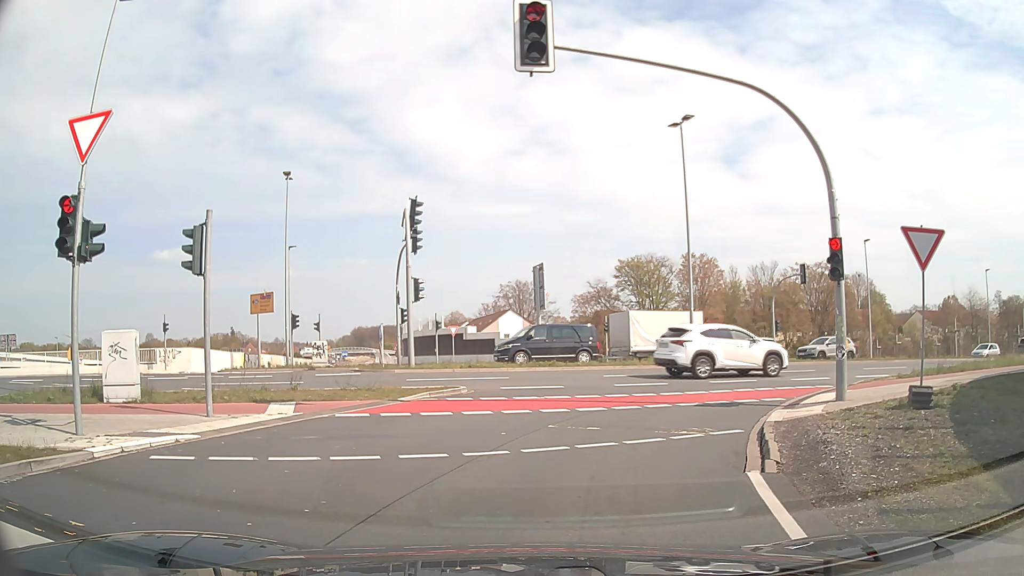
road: trunk_link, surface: asphalt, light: Day
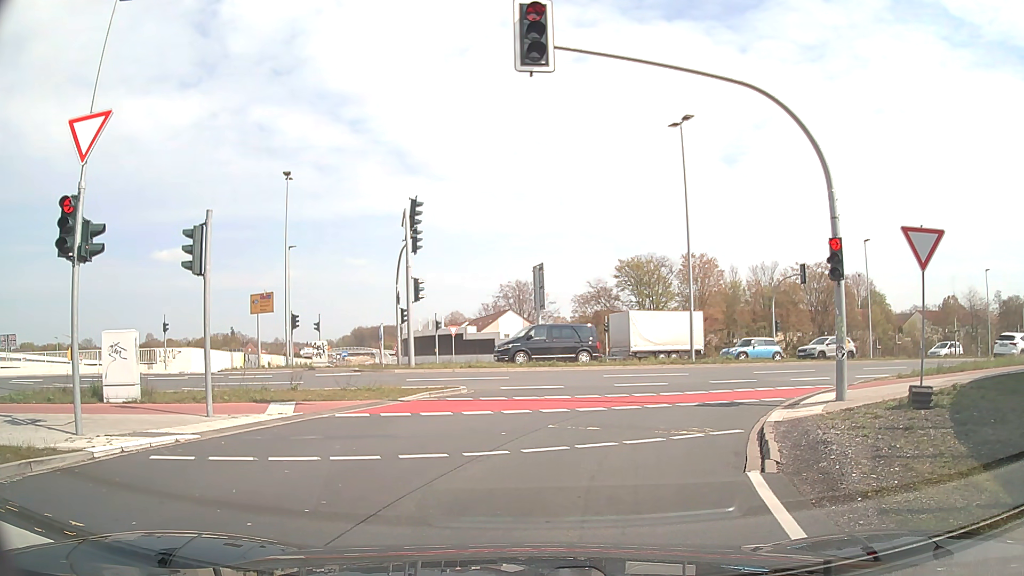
(0.0, 0.0) m; 0°
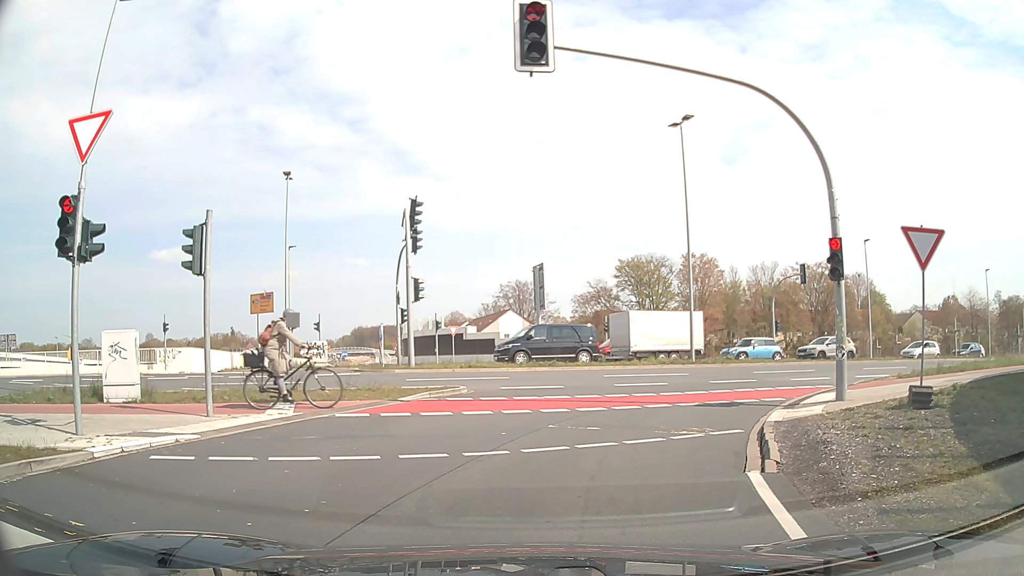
(0.0, 0.0) m; 0°
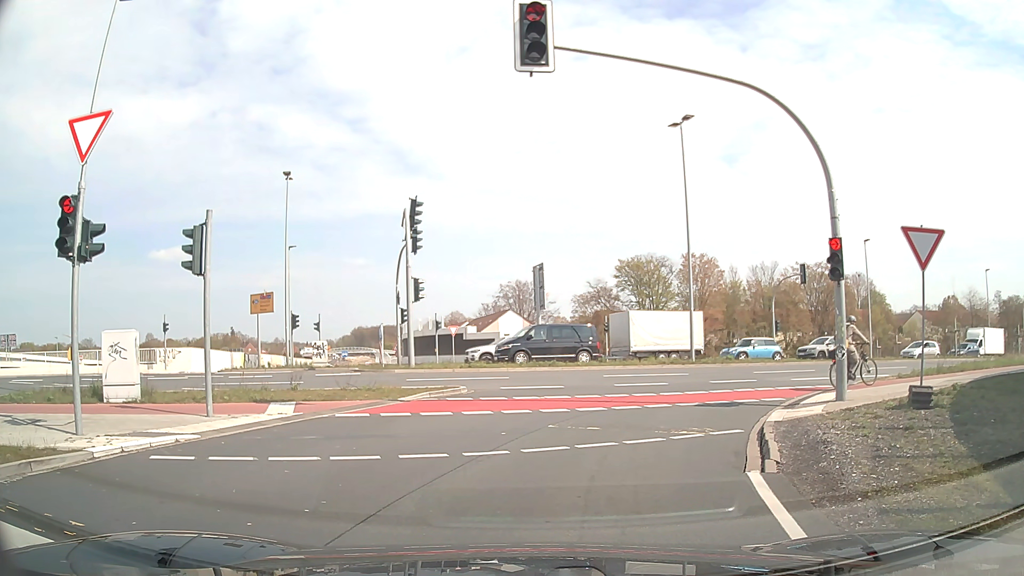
(0.0, 0.0) m; 0°
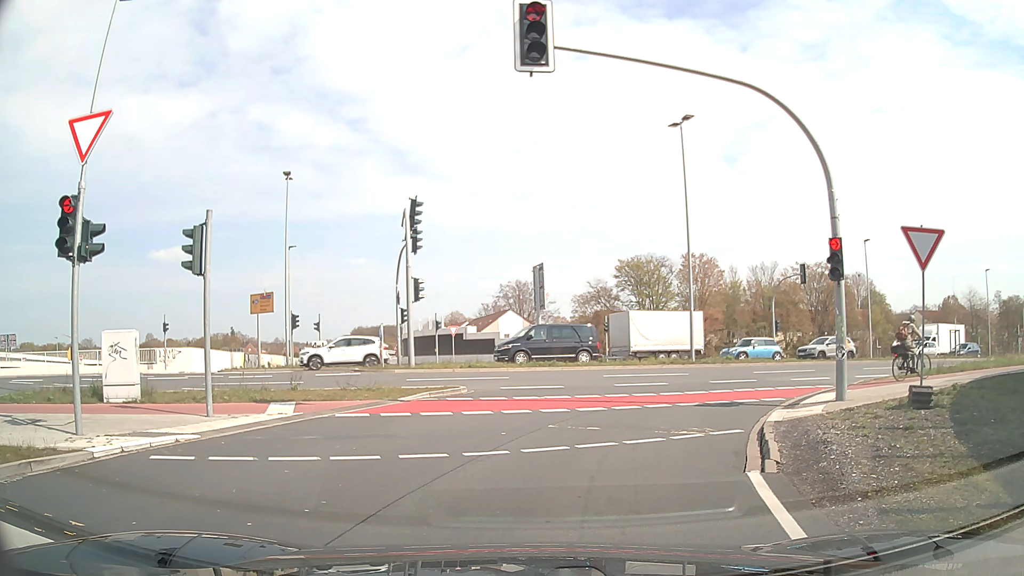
(0.0, 0.0) m; 0°
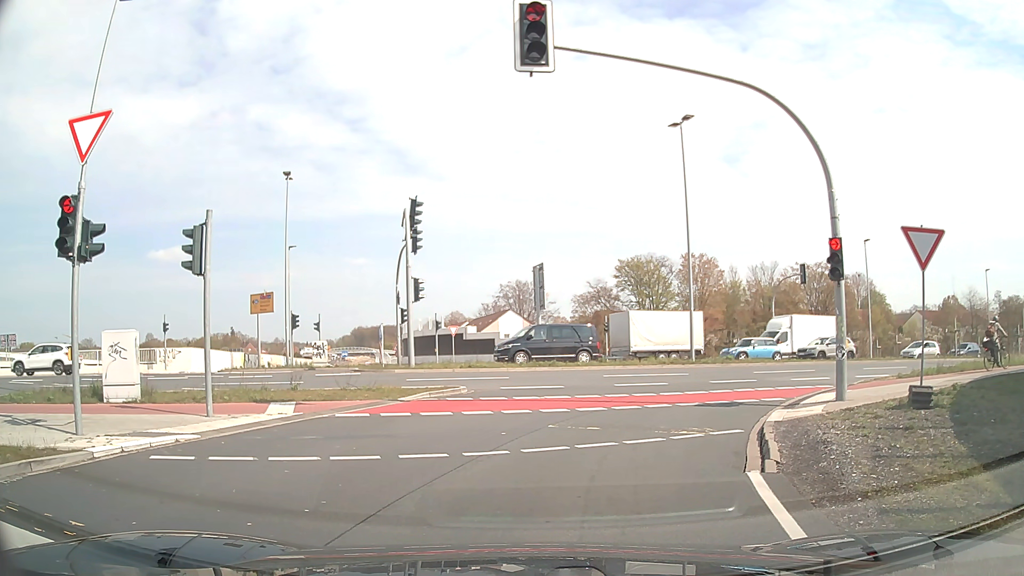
(0.0, 0.0) m; 0°
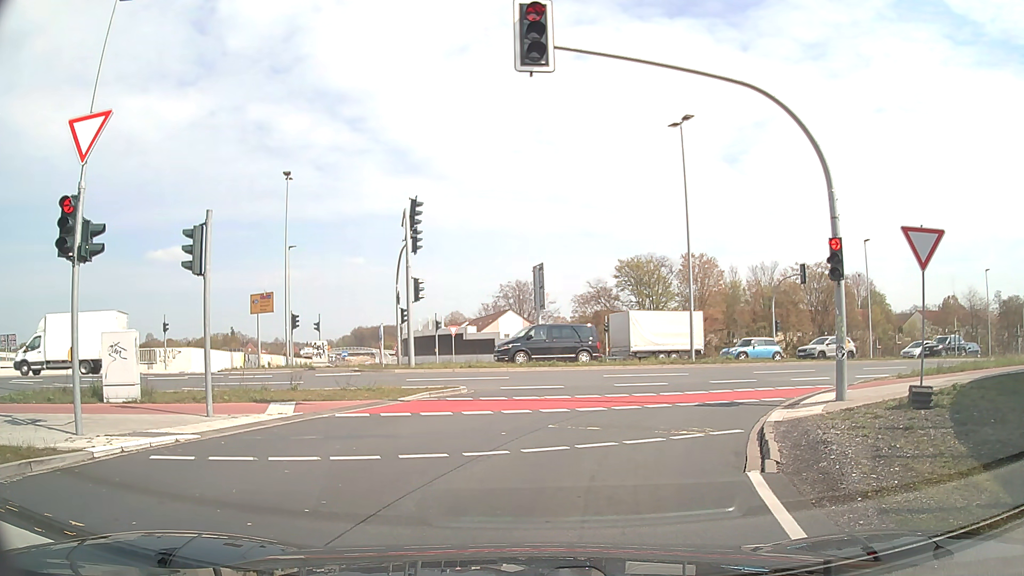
(0.0, 0.0) m; 0°
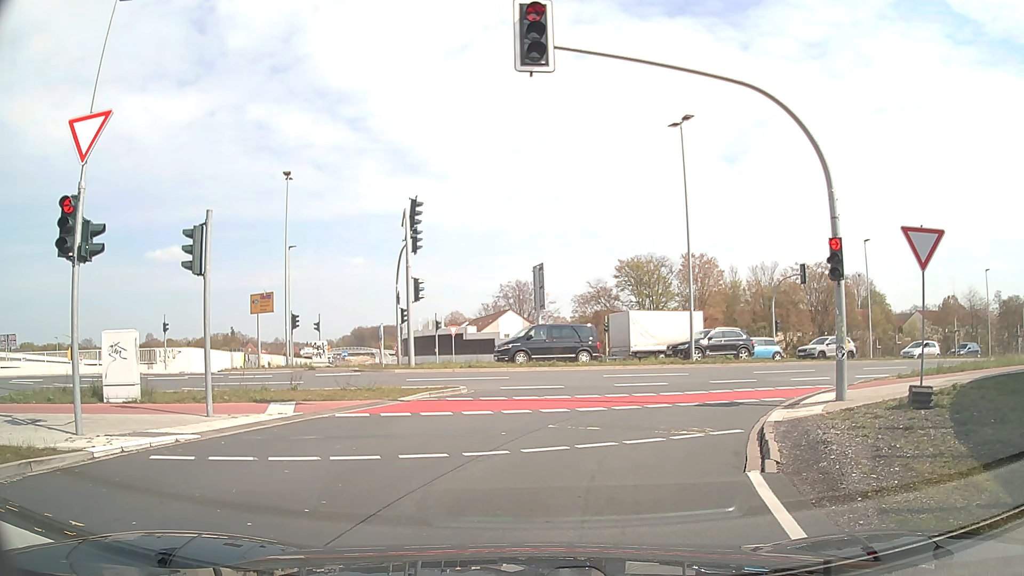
(0.0, 0.0) m; 0°
(+1, +10) (+5, +19) (+13, +25) (+22, +29) (+32, +32) (+41, +36) (+51, +39) (+60, +43) (+69, +47) (+78, +51) m
